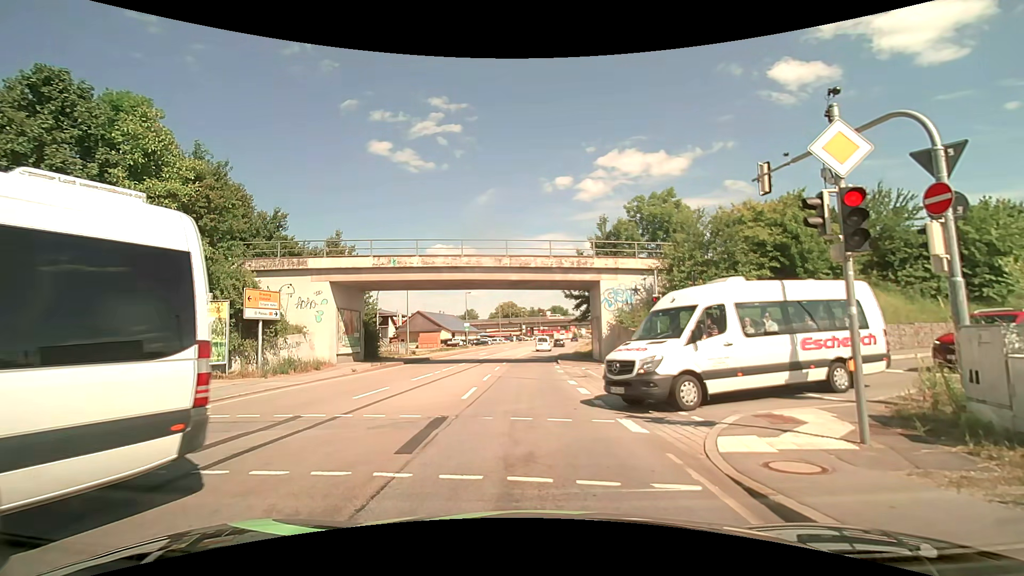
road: primary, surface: asphalt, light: Day
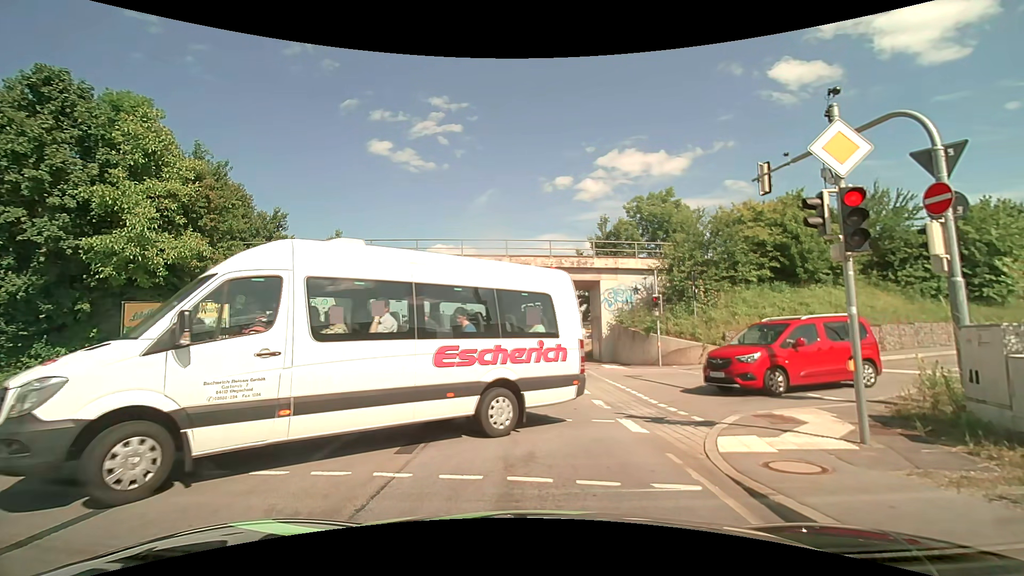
(0.0, 0.0) m; 0°
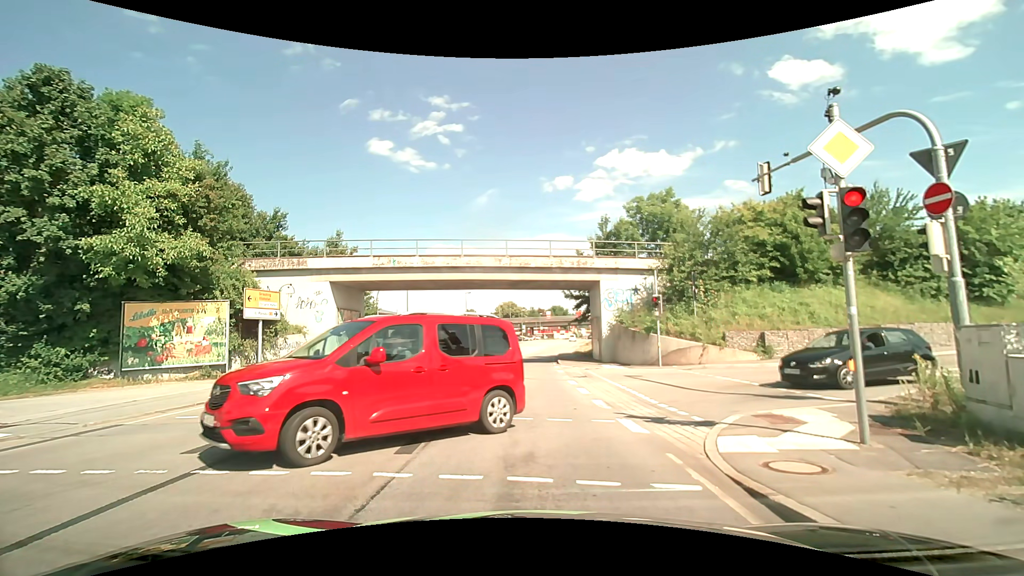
(0.0, 0.0) m; 0°
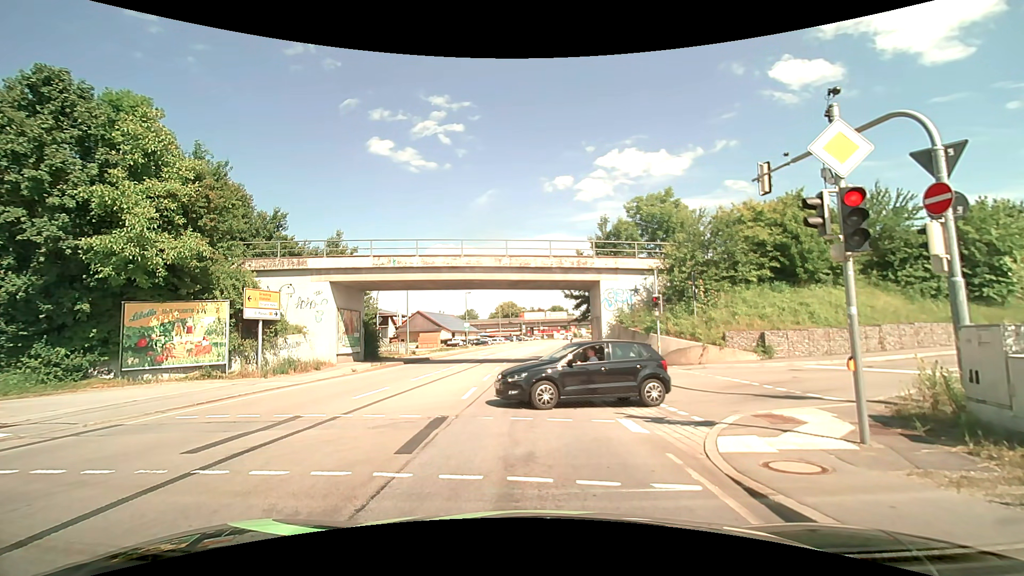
(0.0, 0.0) m; 0°
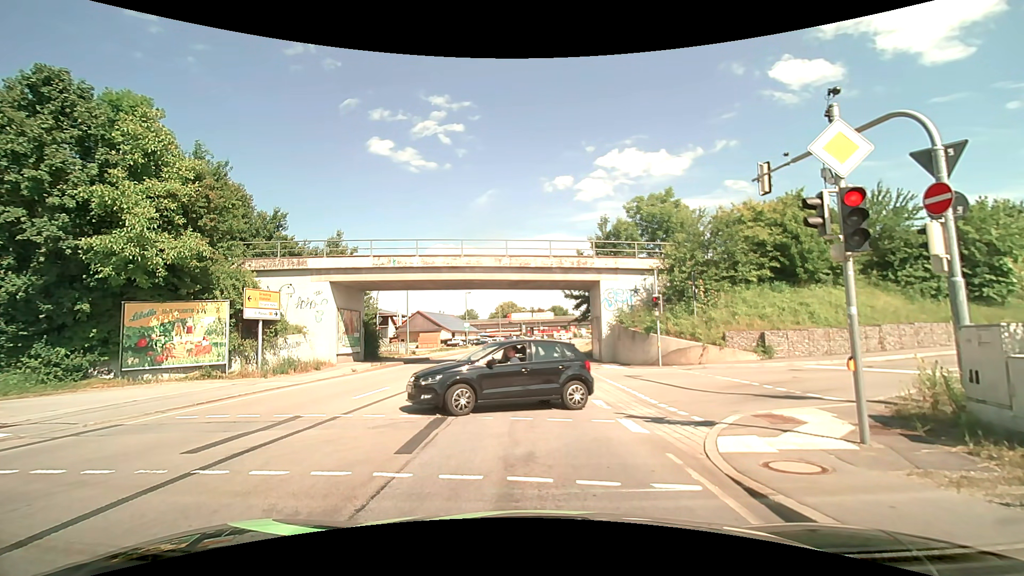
(0.0, 0.0) m; 0°
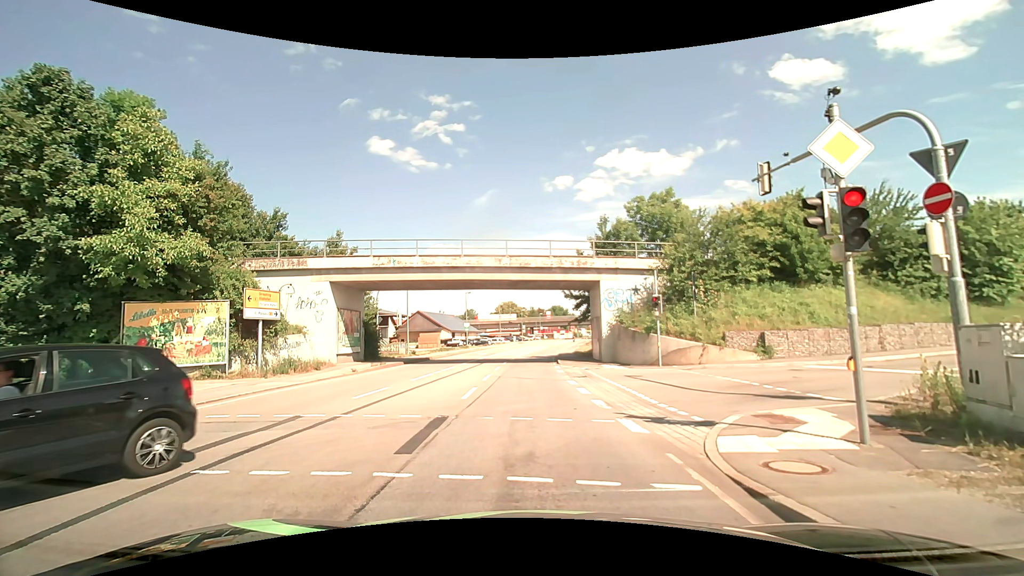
(0.0, 0.0) m; 0°
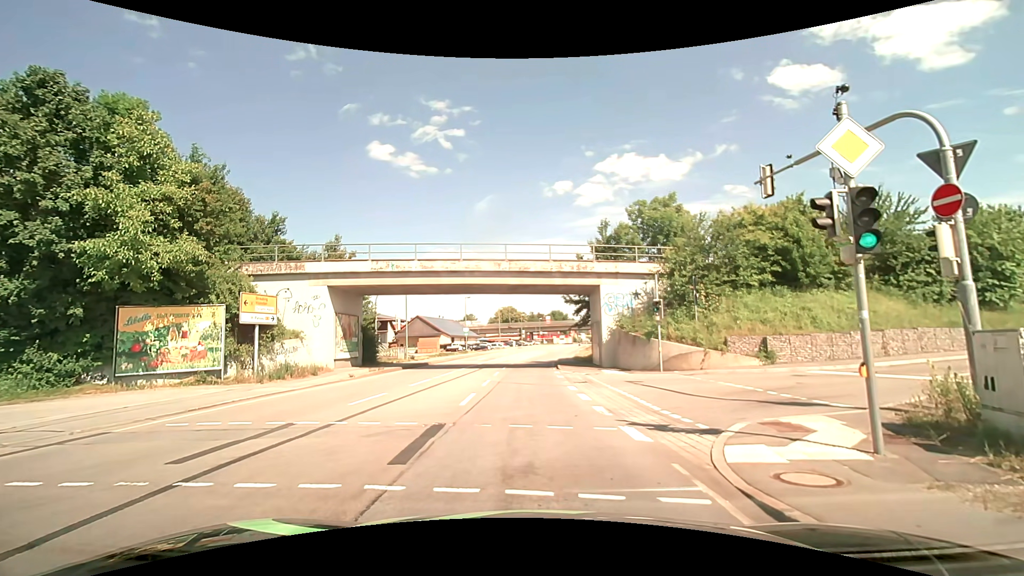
(0.0, +0.3) m; 0°
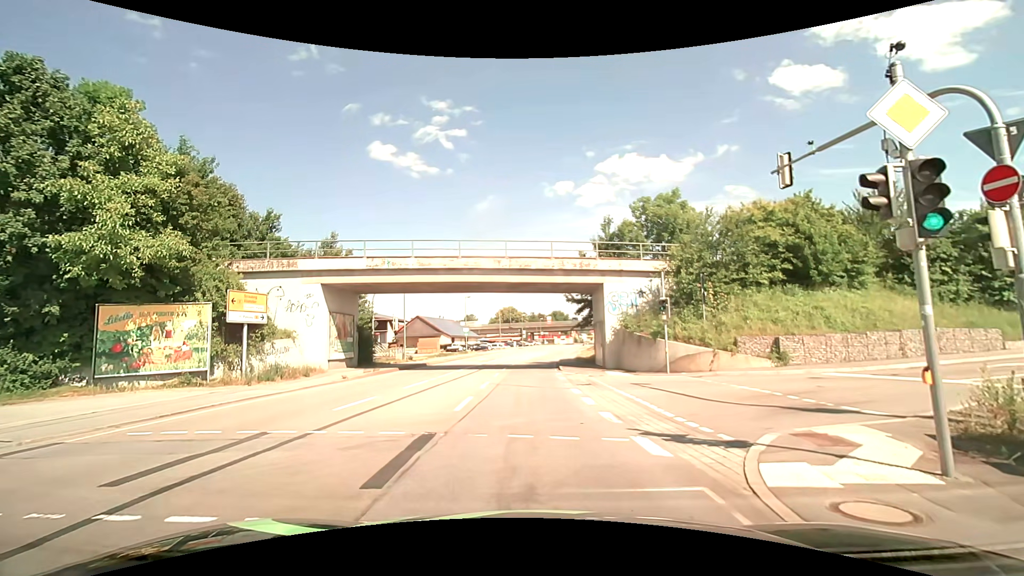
(0.0, +1.1) m; +2°
